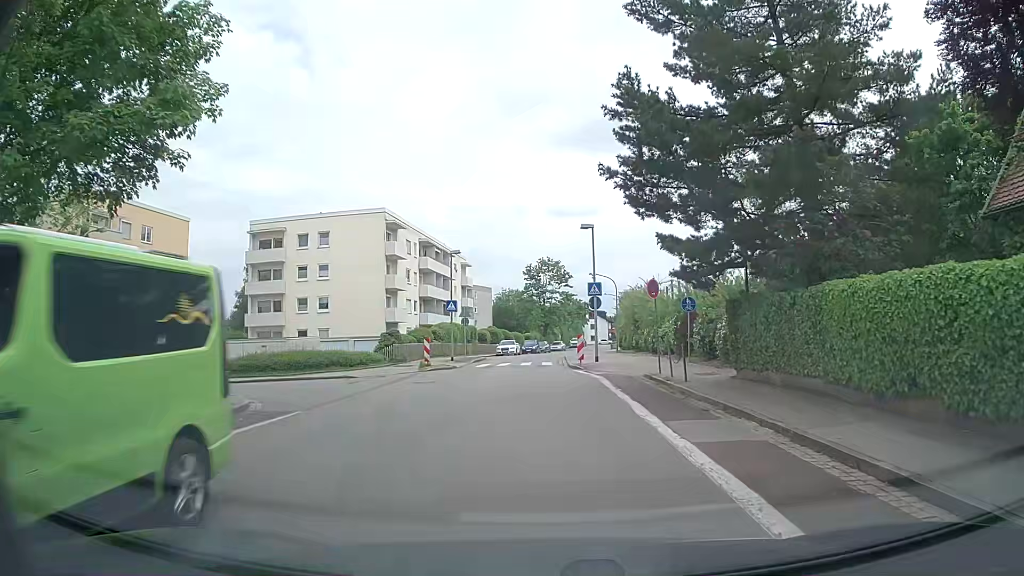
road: tertiary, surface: asphalt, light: Day
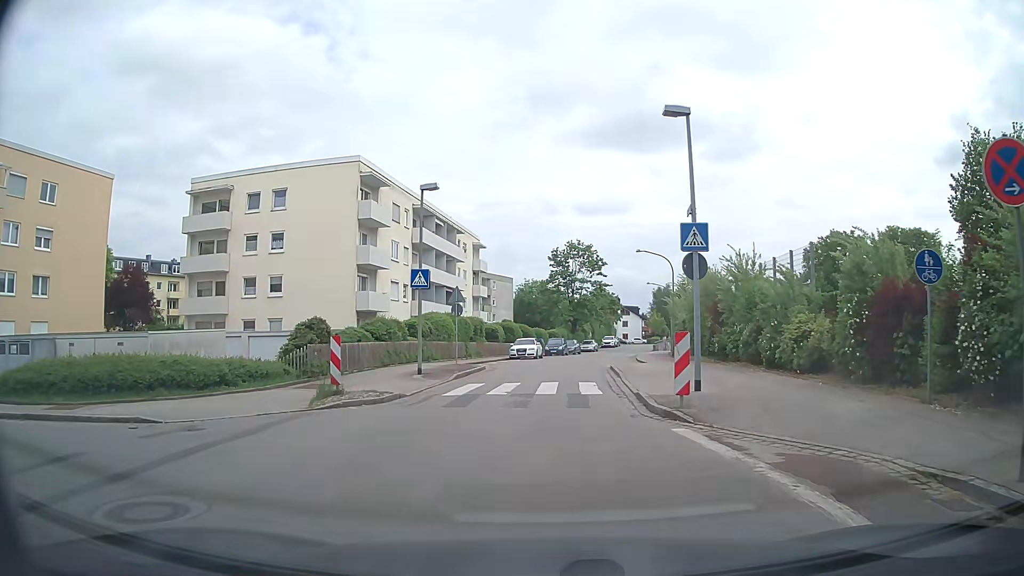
(-0.3, +16.1) m; -3°
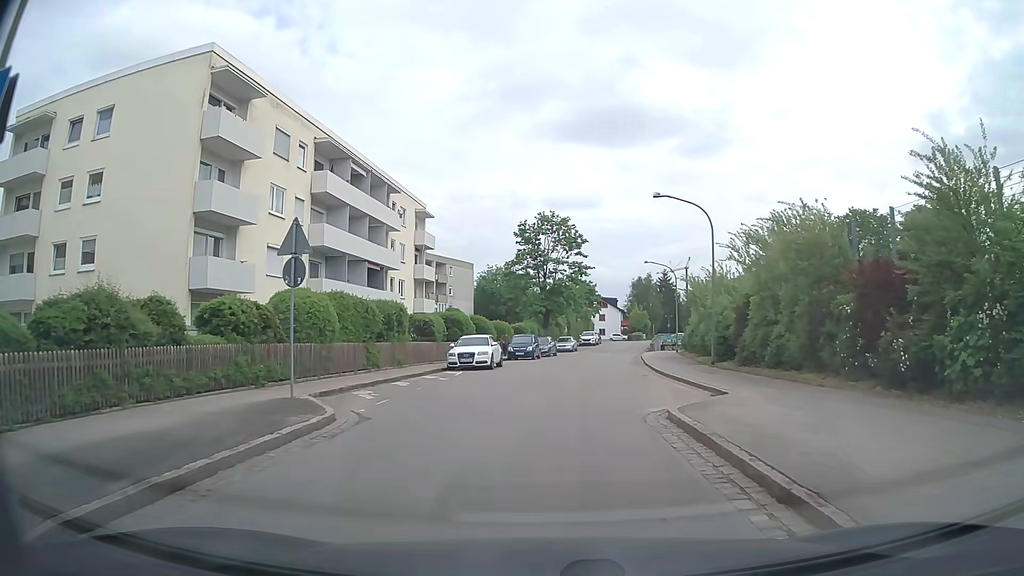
(+0.4, +17.7) m; +4°
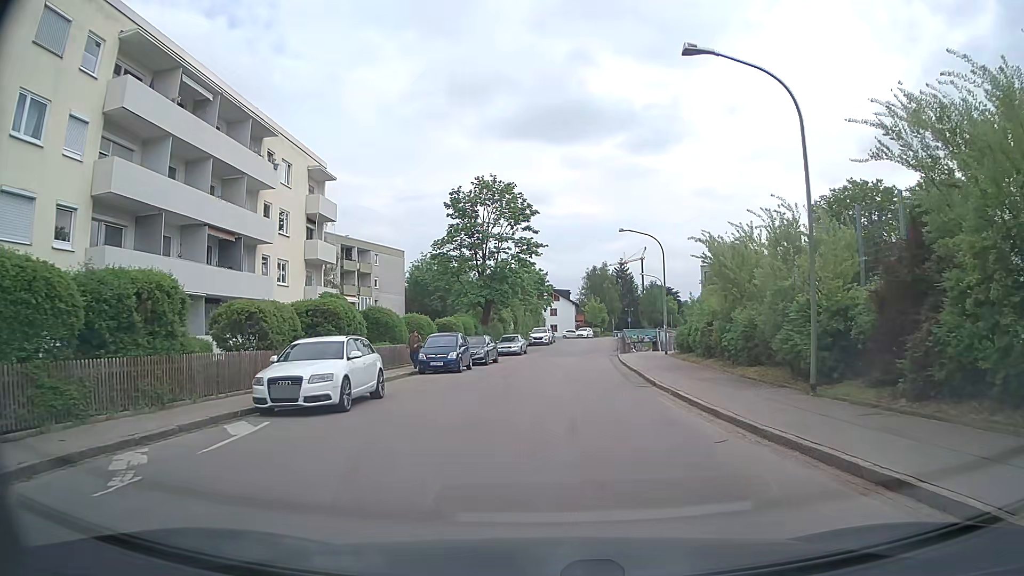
(+0.4, +15.2) m; +5°
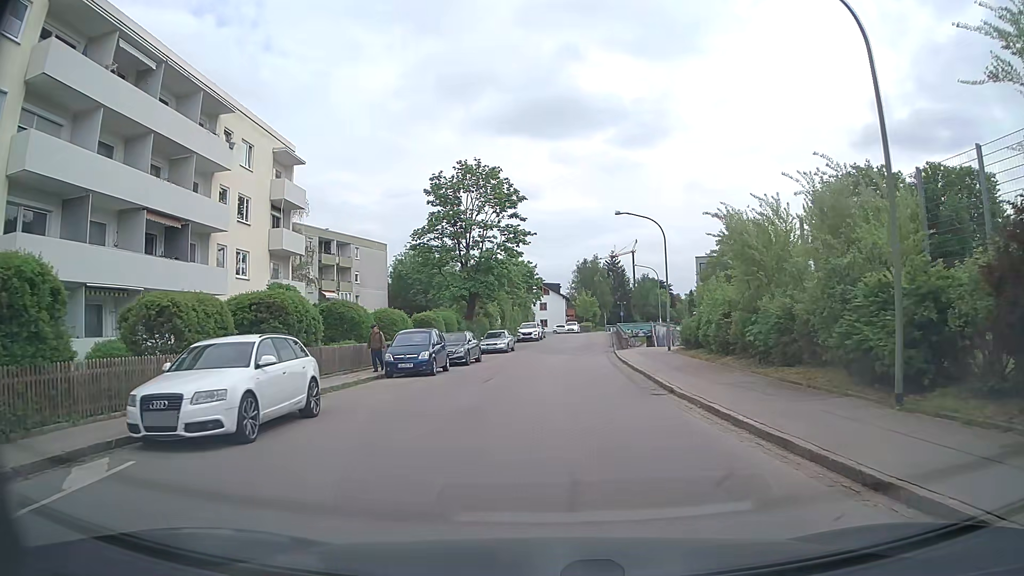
(0.0, +4.0) m; +1°
